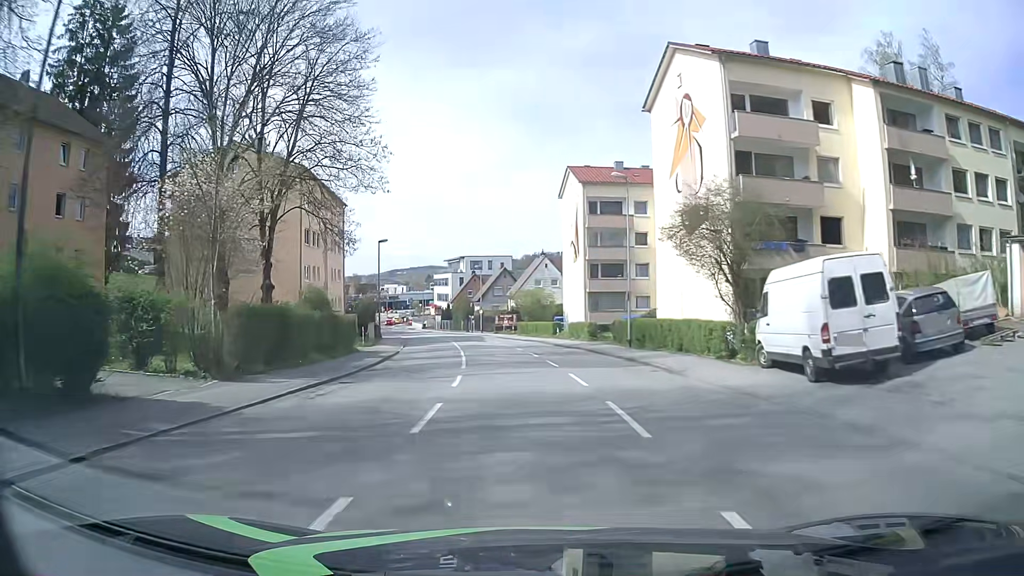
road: tertiary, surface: asphalt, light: Day
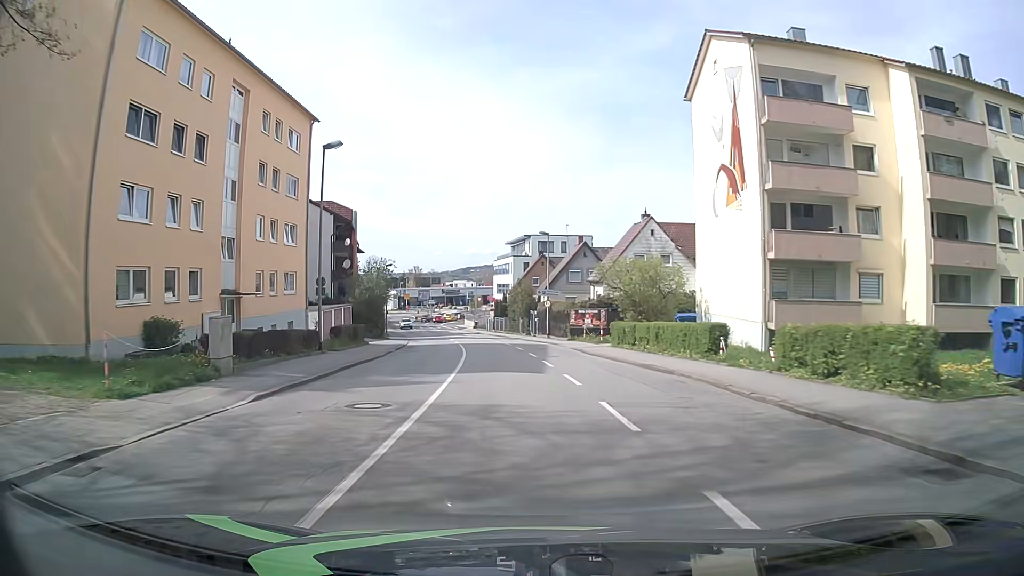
(-1.7, +30.3) m; -6°
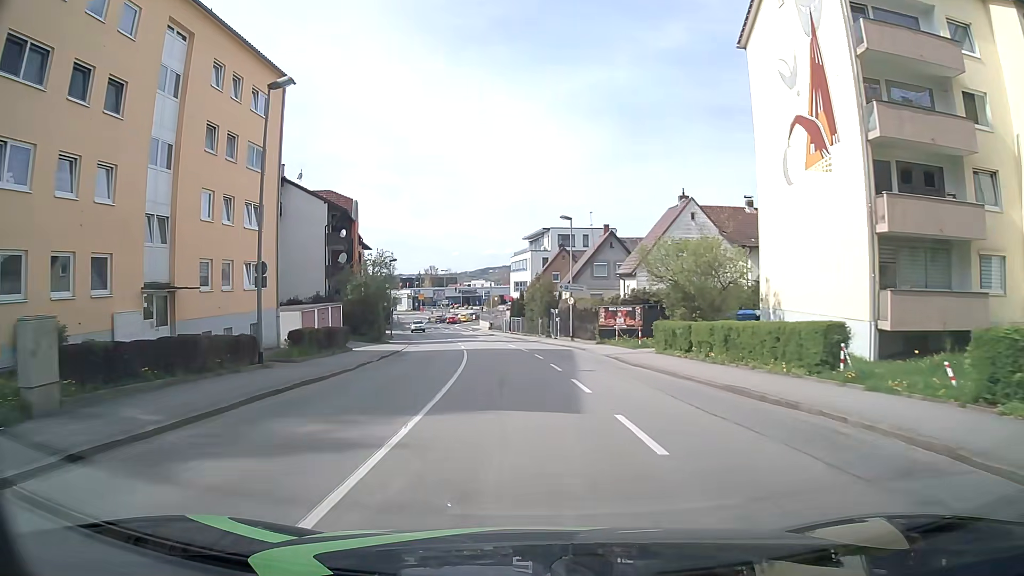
(-0.1, +7.6) m; -2°
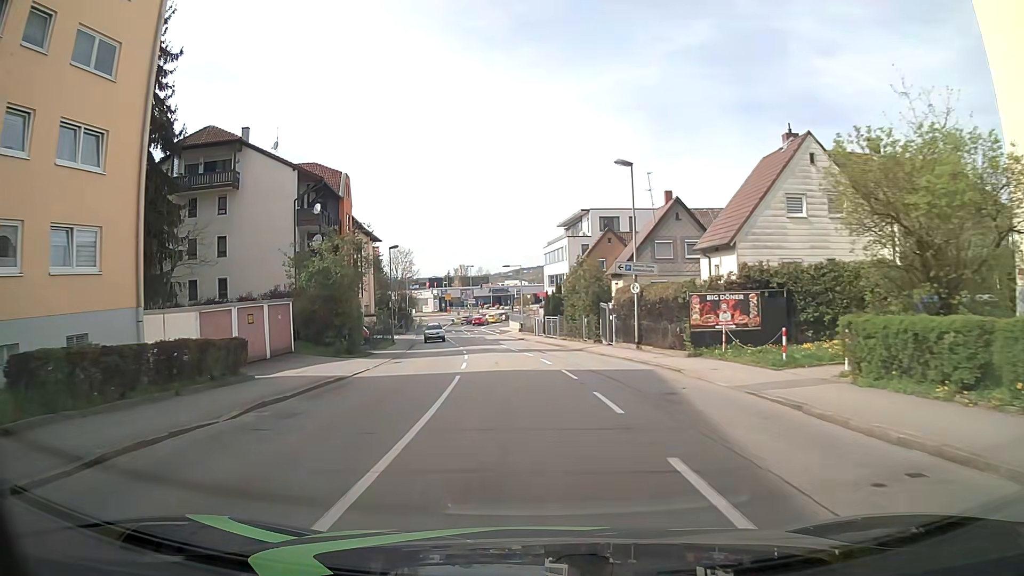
(-0.4, +15.2) m; -3°
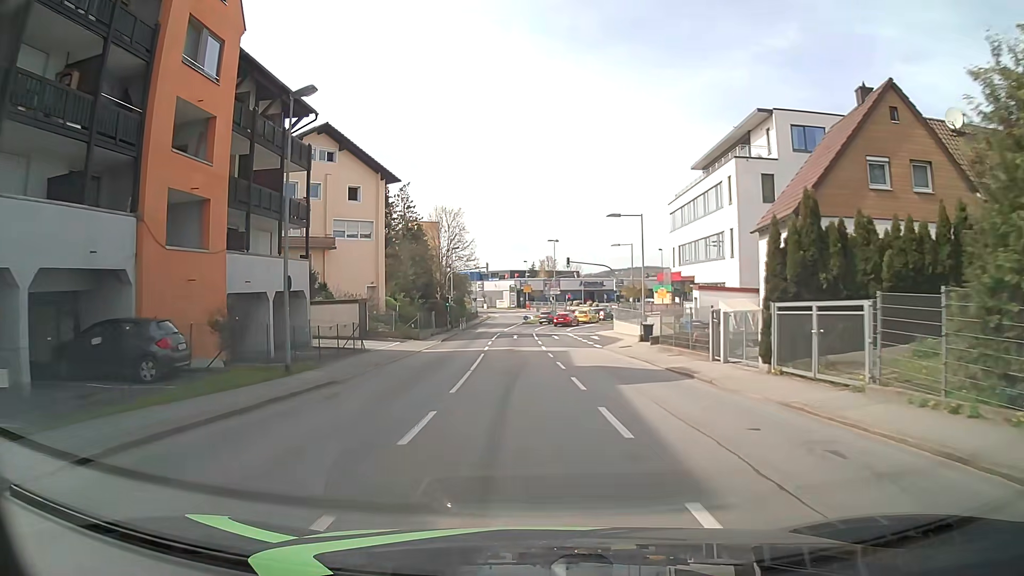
(-2.4, +38.1) m; -7°
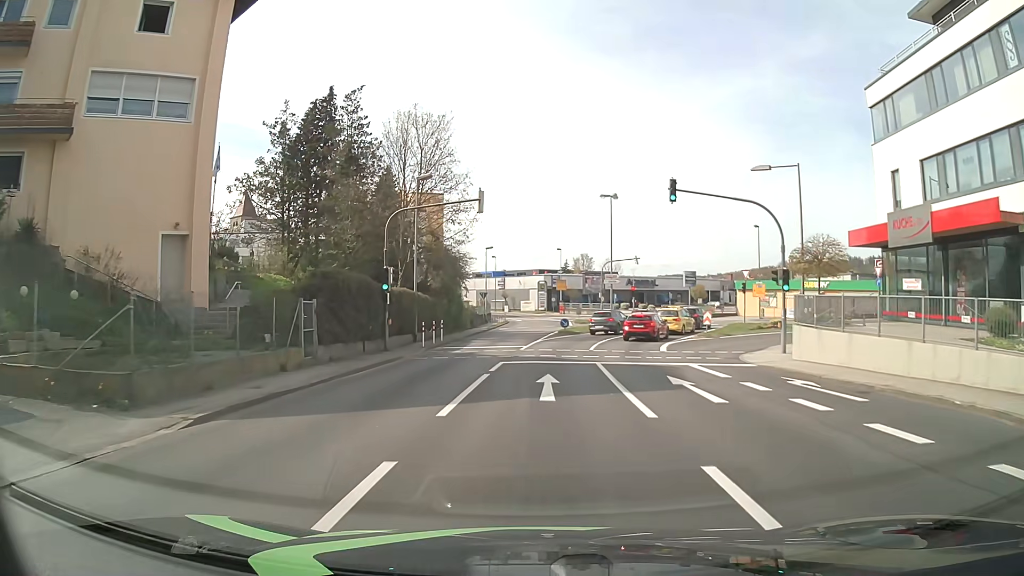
(-1.0, +34.3) m; -3°
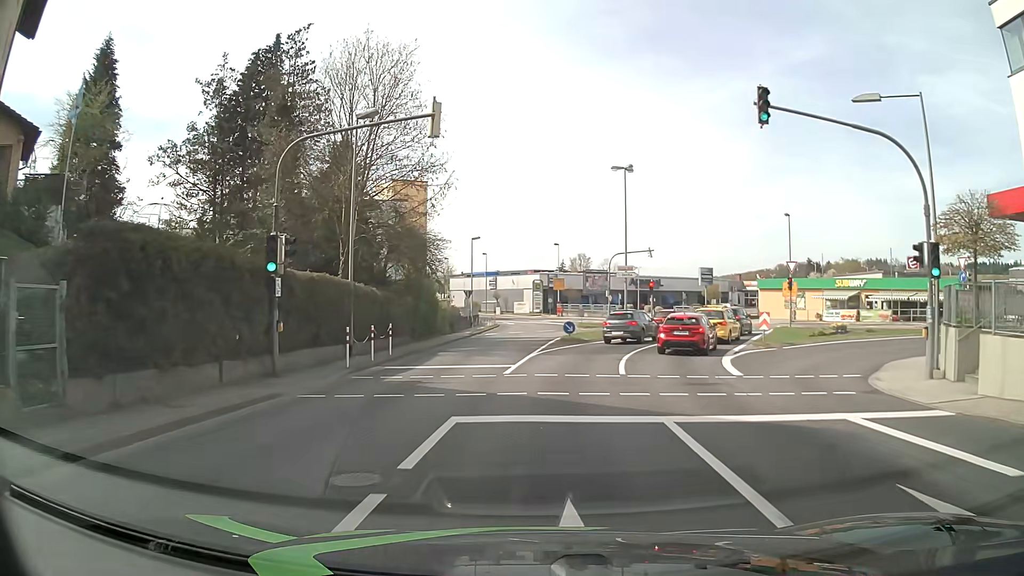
(0.0, +10.7) m; 0°
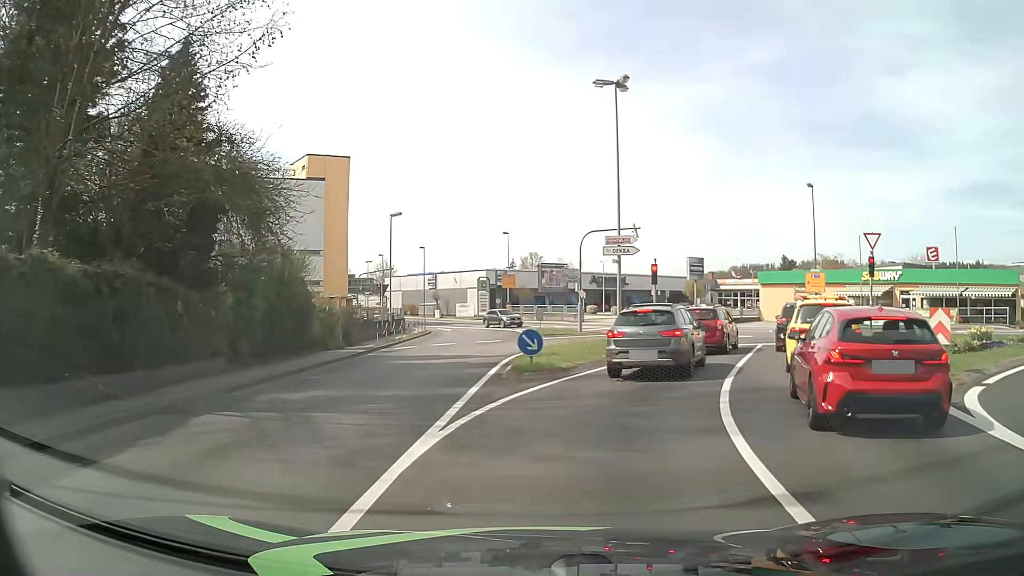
(+0.5, +15.8) m; +4°
